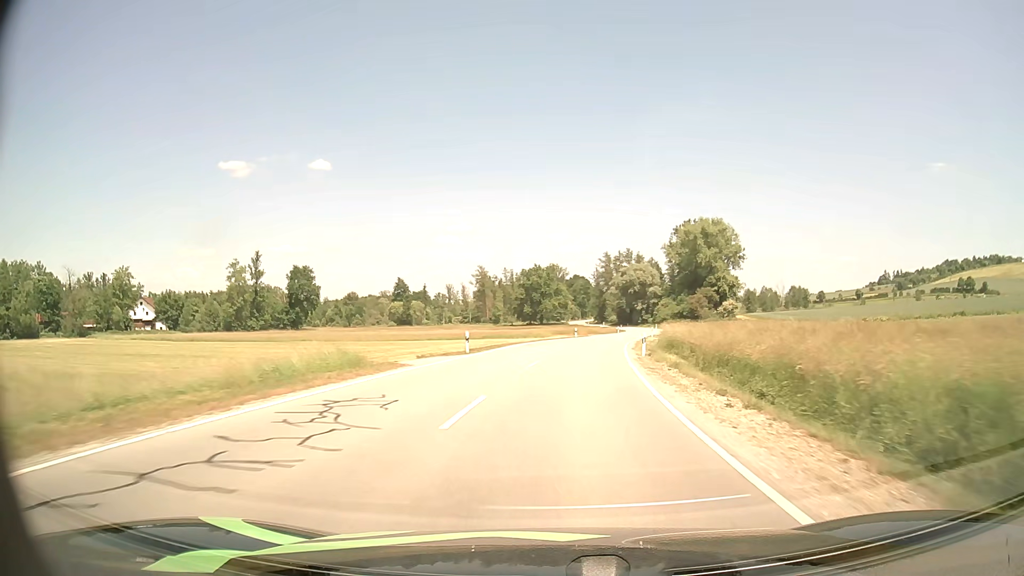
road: secondary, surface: asphalt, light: Day
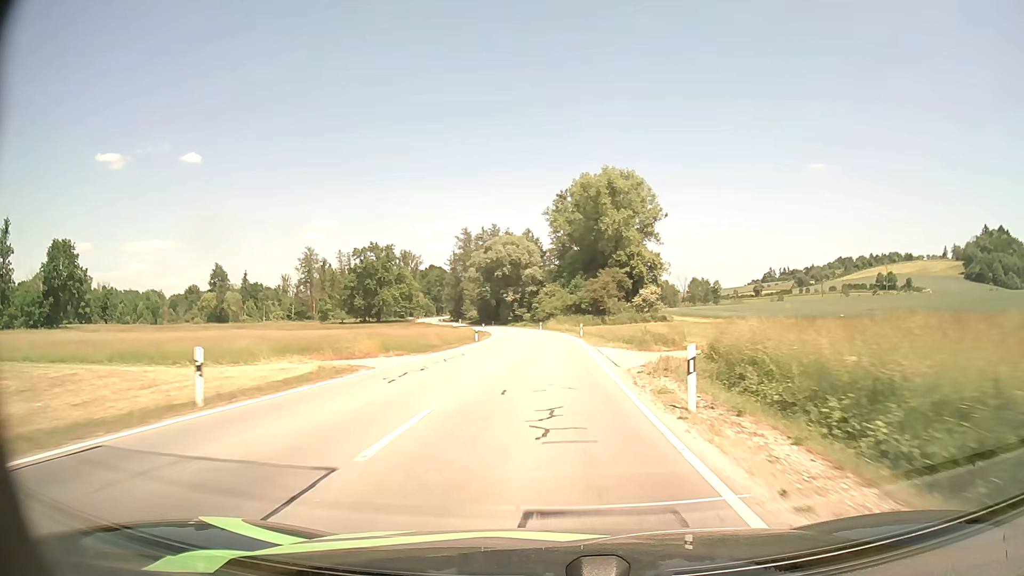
(+6.3, +59.3) m; +12°
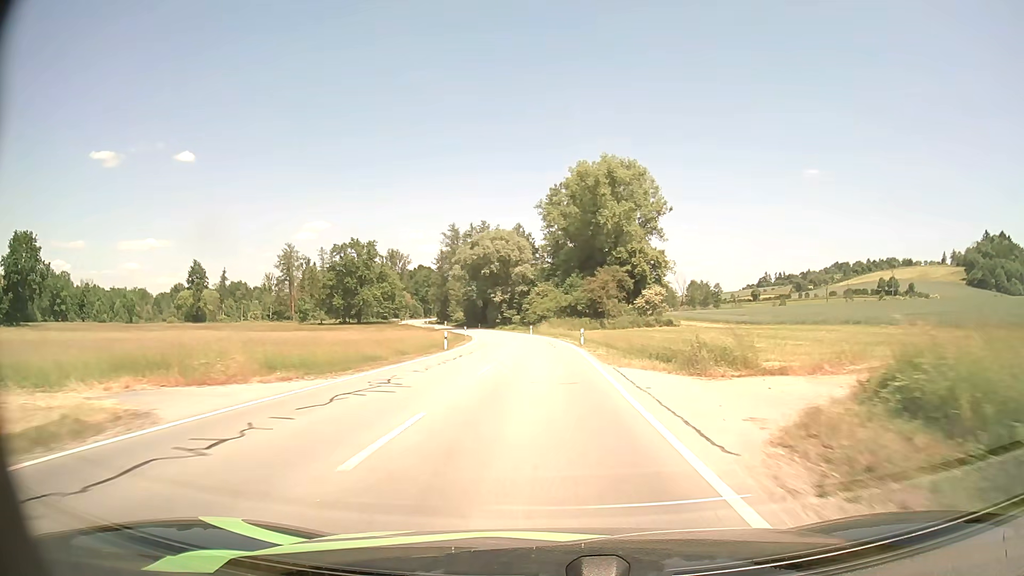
(+0.1, +11.9) m; +1°
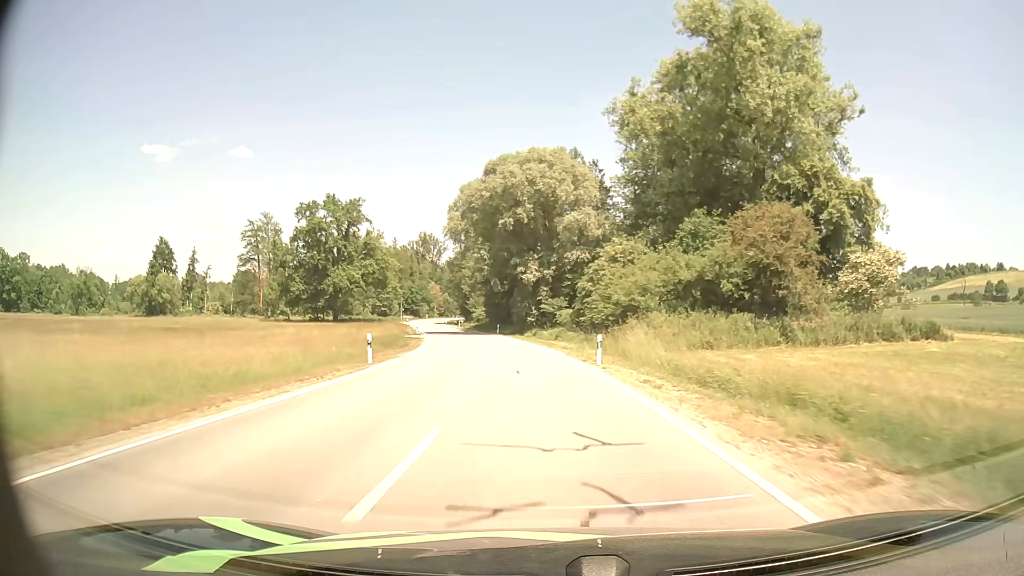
(-1.4, +58.8) m; -5°
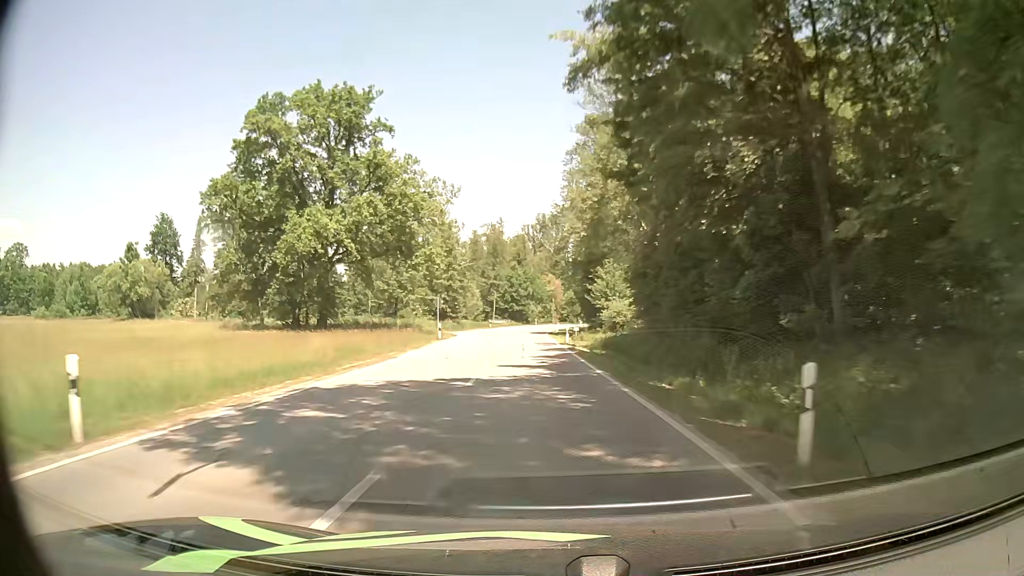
(-5.9, +60.1) m; -12°
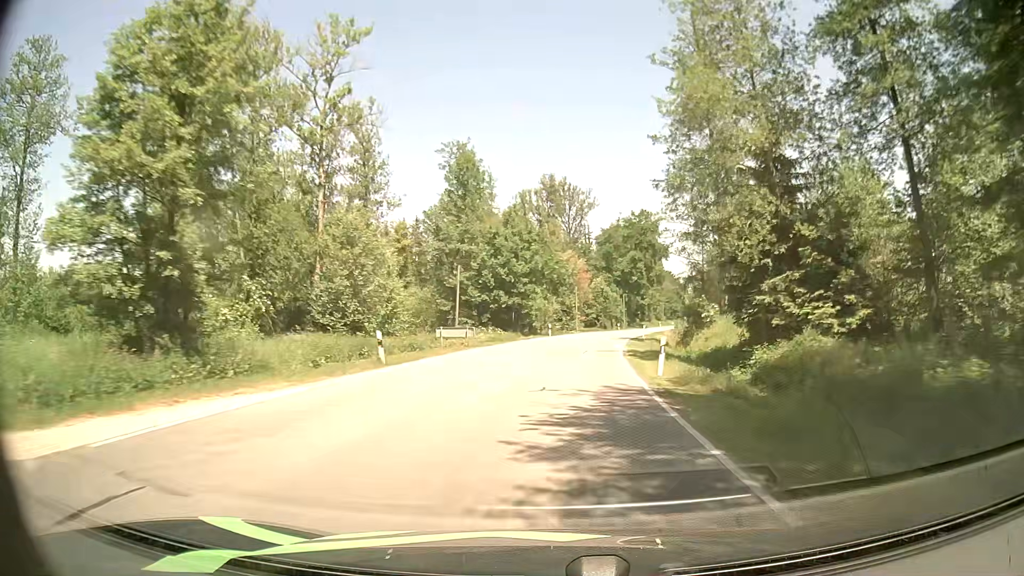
(-1.7, +60.6) m; -1°
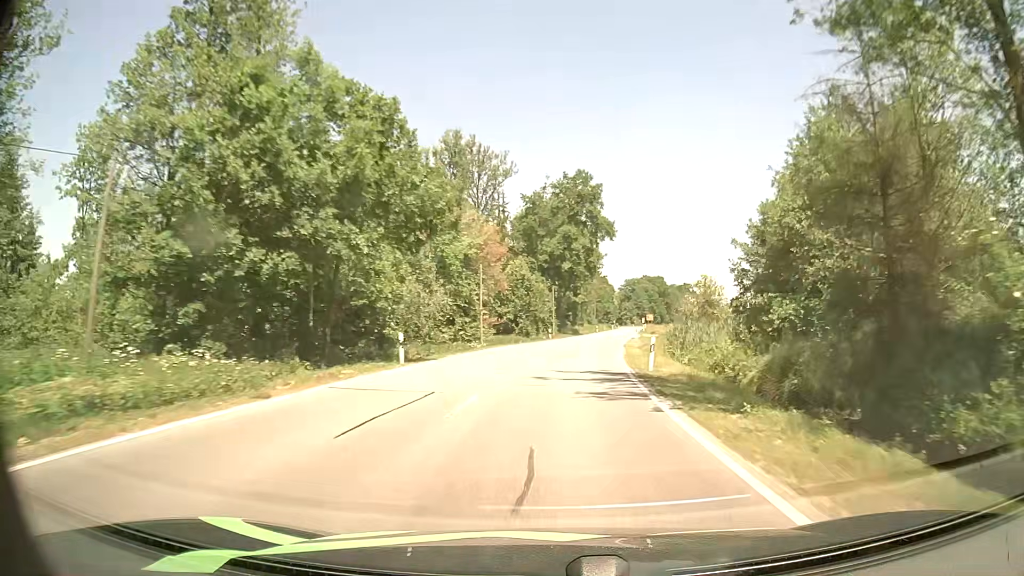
(+2.2, +35.5) m; +7°
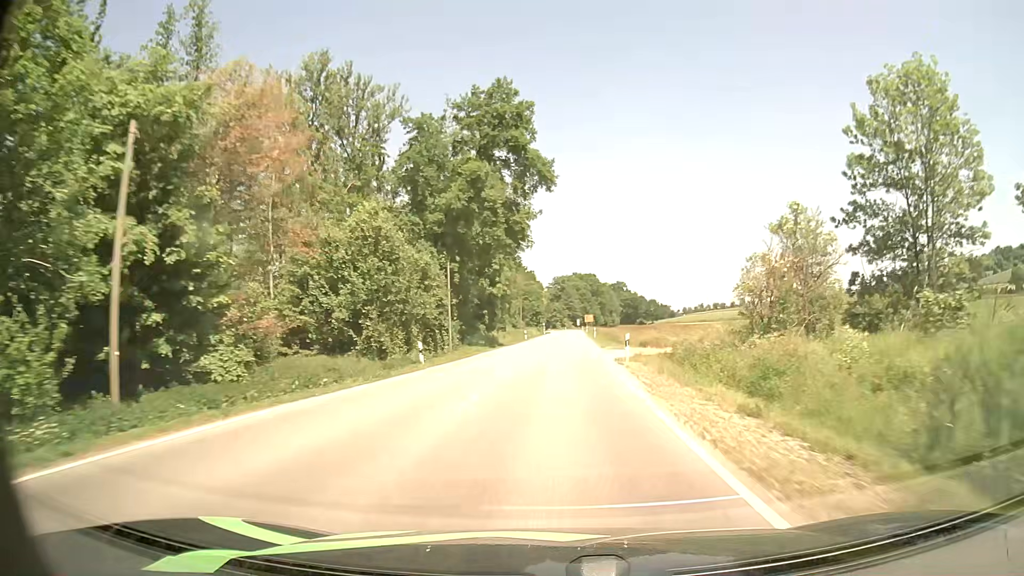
(+2.6, +35.2) m; +7°
(0, +10) (0, +20) (+1, +30) (+1, +40) (+1, +50) (+2, +60) (+2, +70) (+3, +80) (+3, +90) (+4, +100) m
